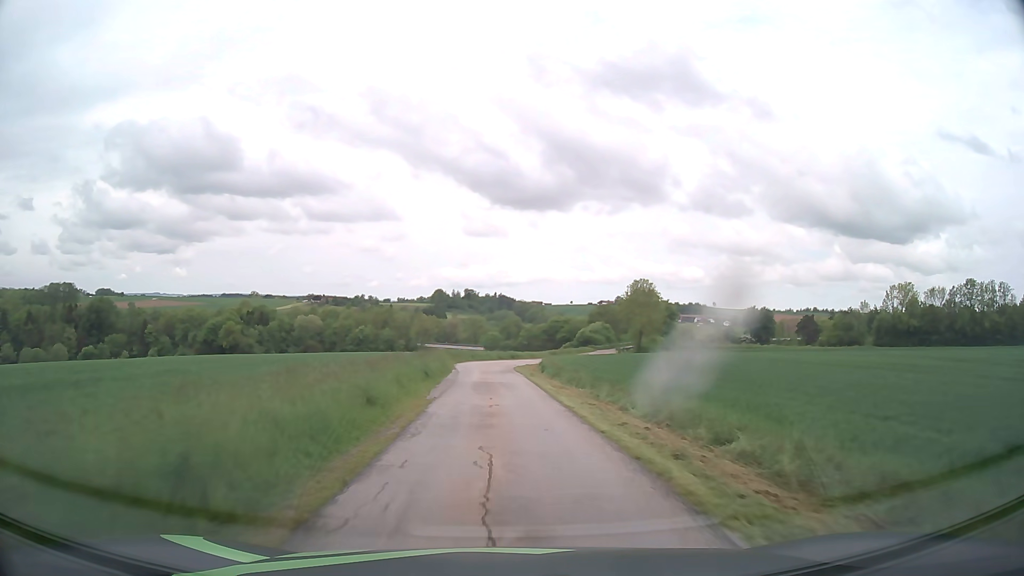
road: unclassified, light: Day
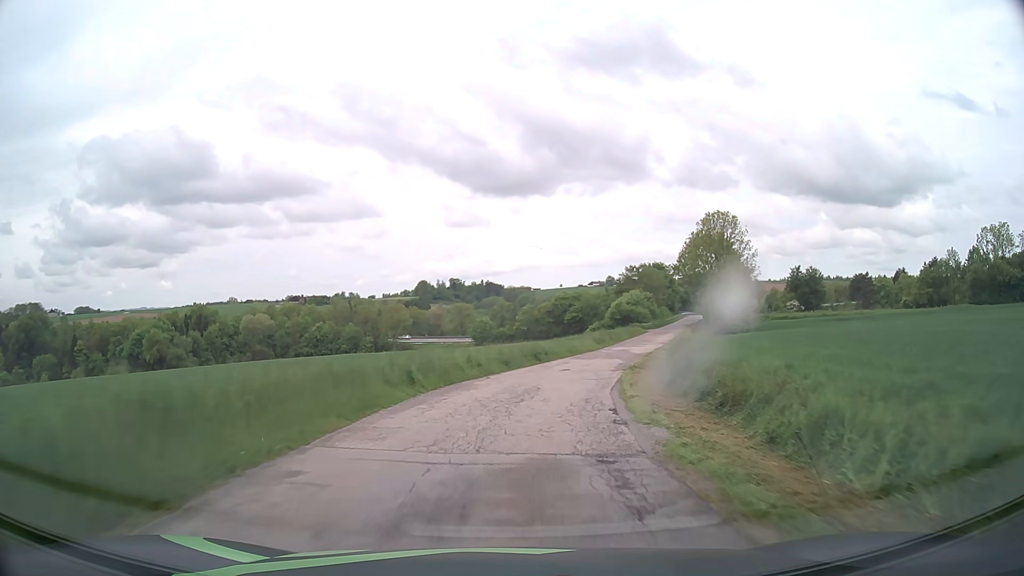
(-1.1, +48.5) m; +1°
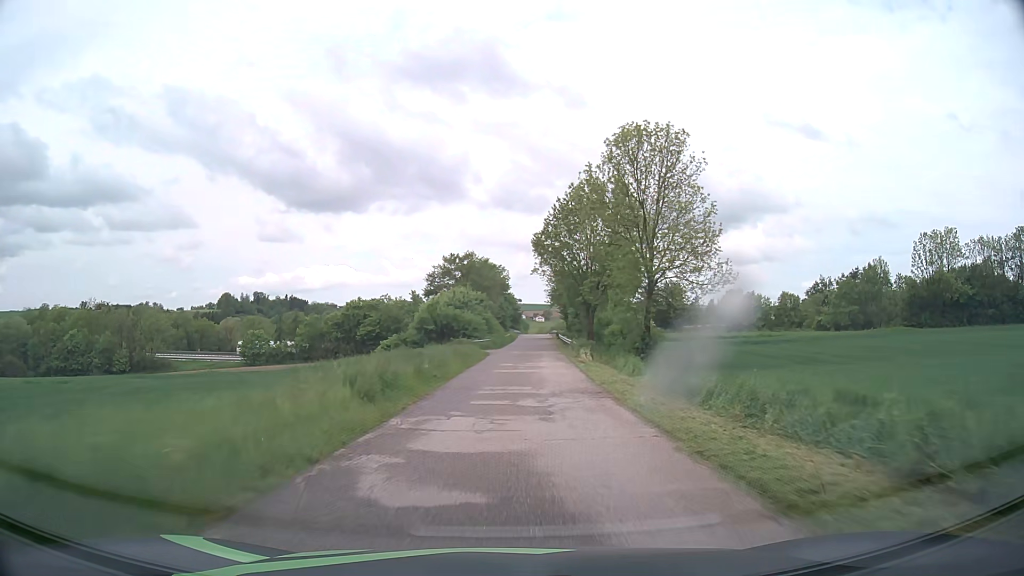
(+5.6, +38.8) m; +16°
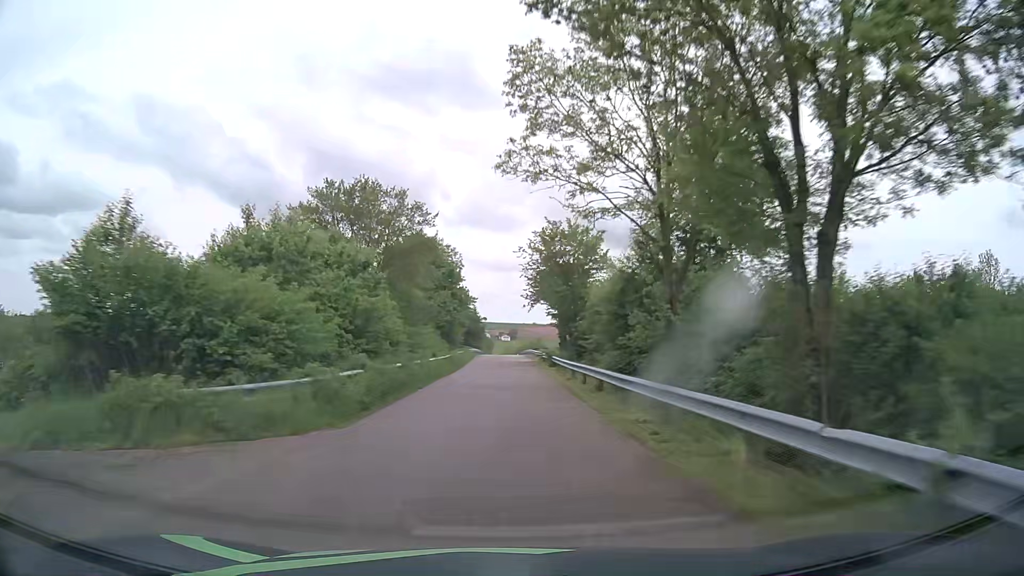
(+1.8, +41.9) m; +3°
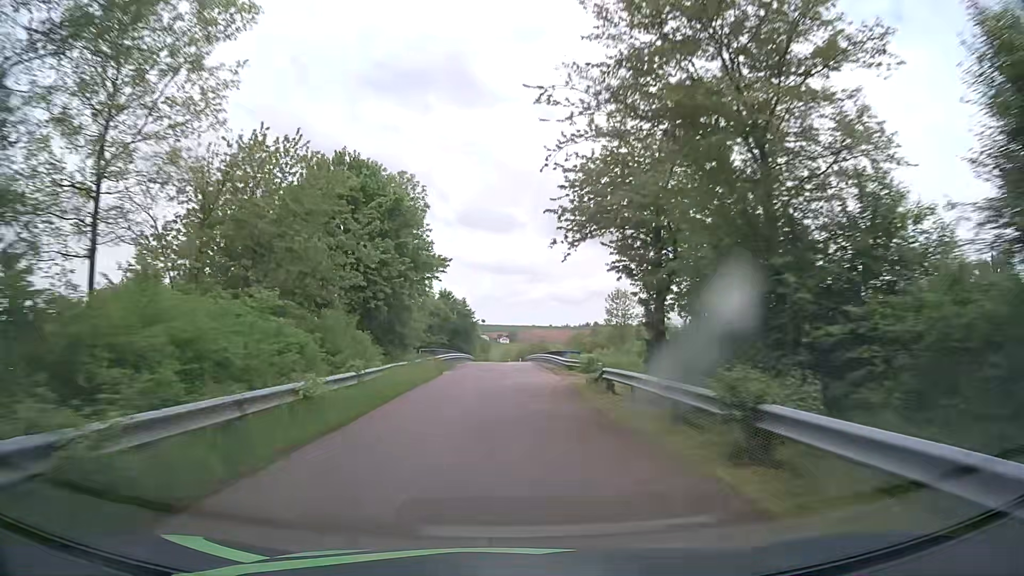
(+0.3, +32.4) m; +1°
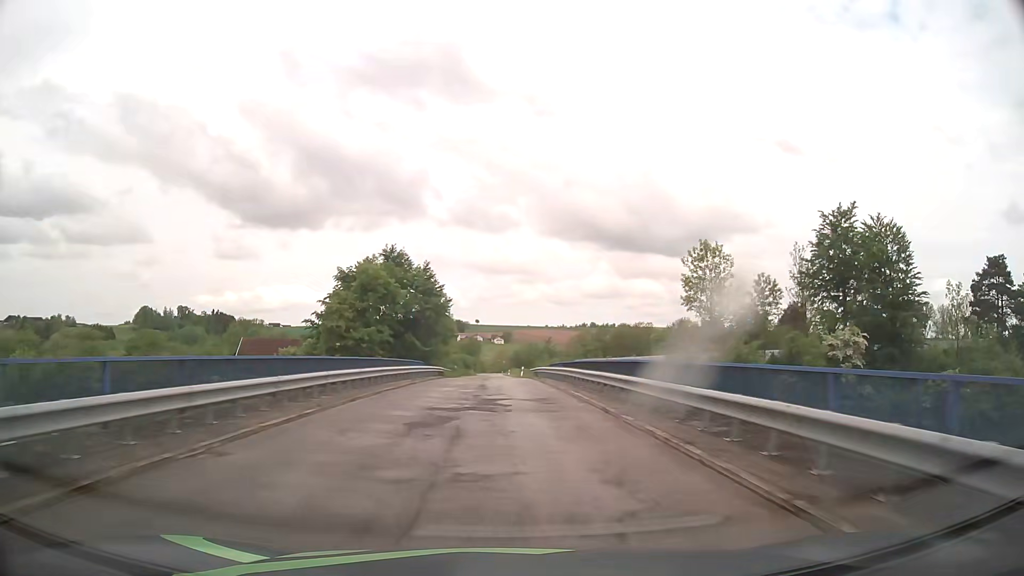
(-0.2, +43.7) m; 0°
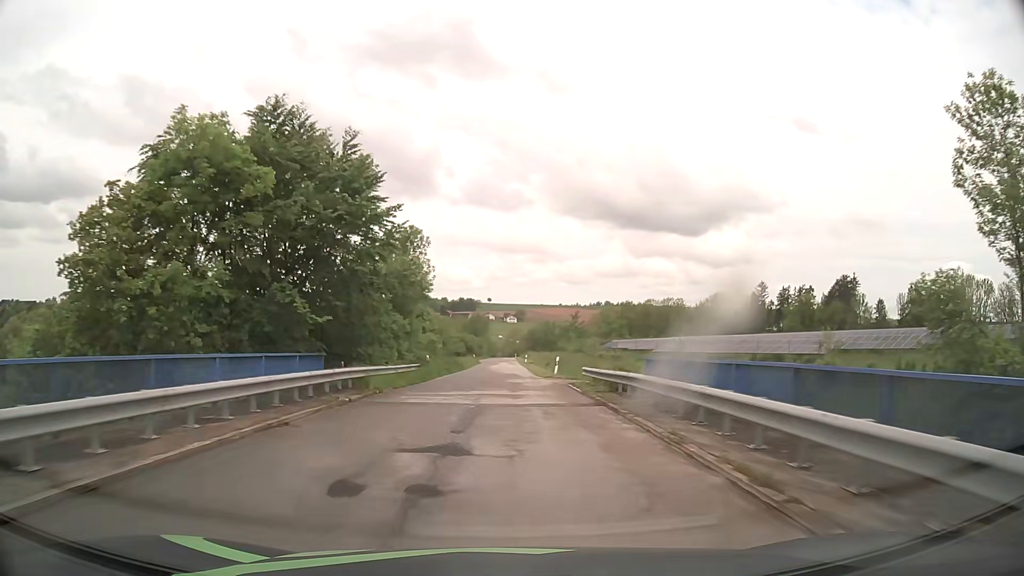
(0.0, +33.1) m; -1°
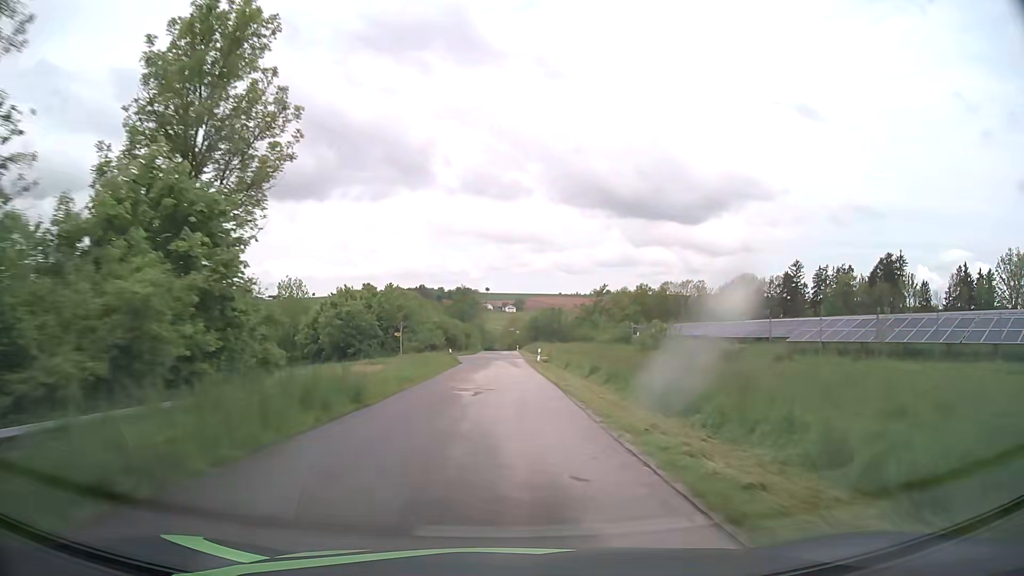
(0.0, +32.9) m; 0°
(0, +10) (0, +20) (0, +30) (0, +40) (0, +50) (0, +60) (0, +70) (0, +80) (0, +90) (0, +100) m
